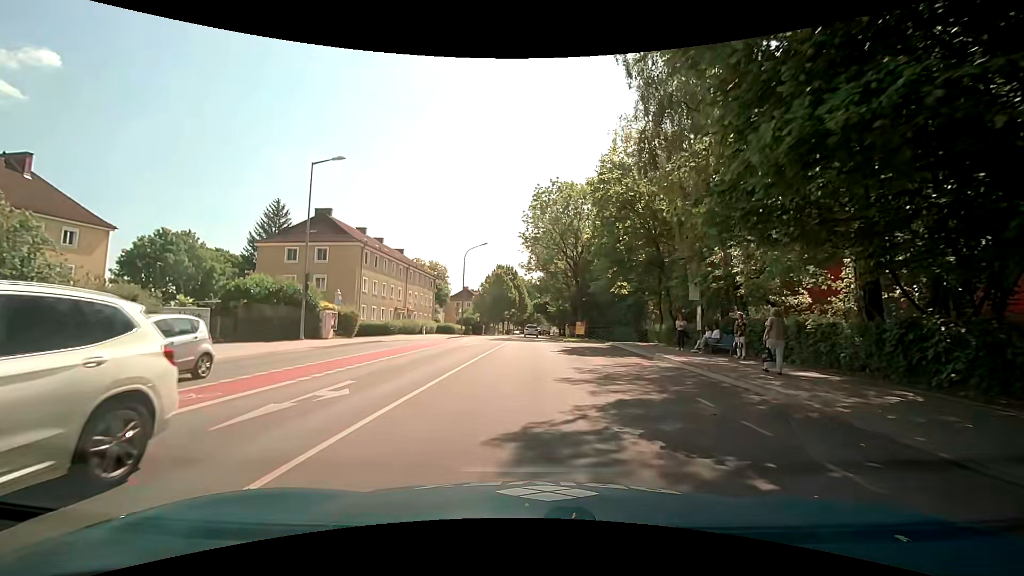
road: tertiary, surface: asphalt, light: Day
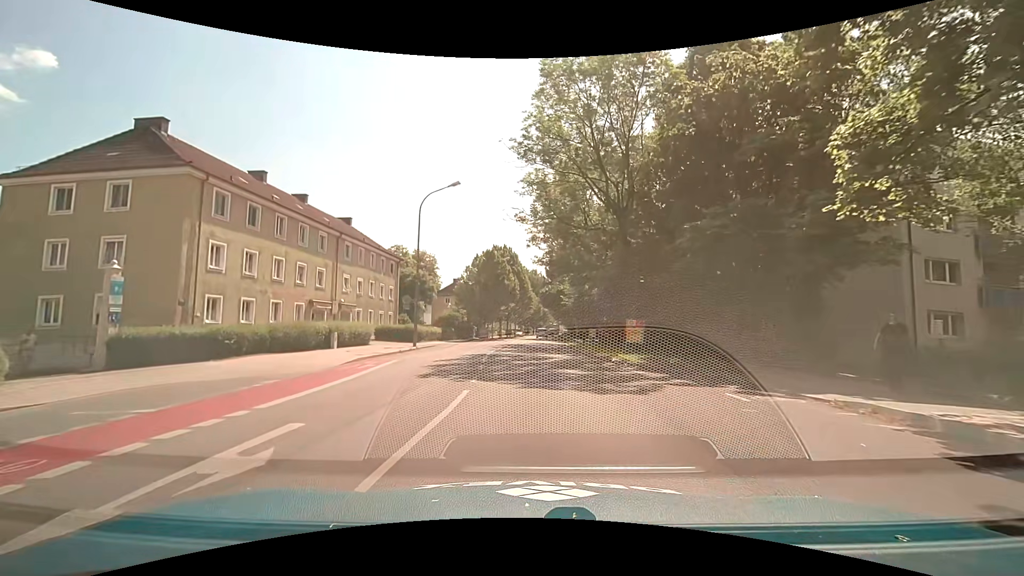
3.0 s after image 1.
(0.0, +24.6) m; -1°
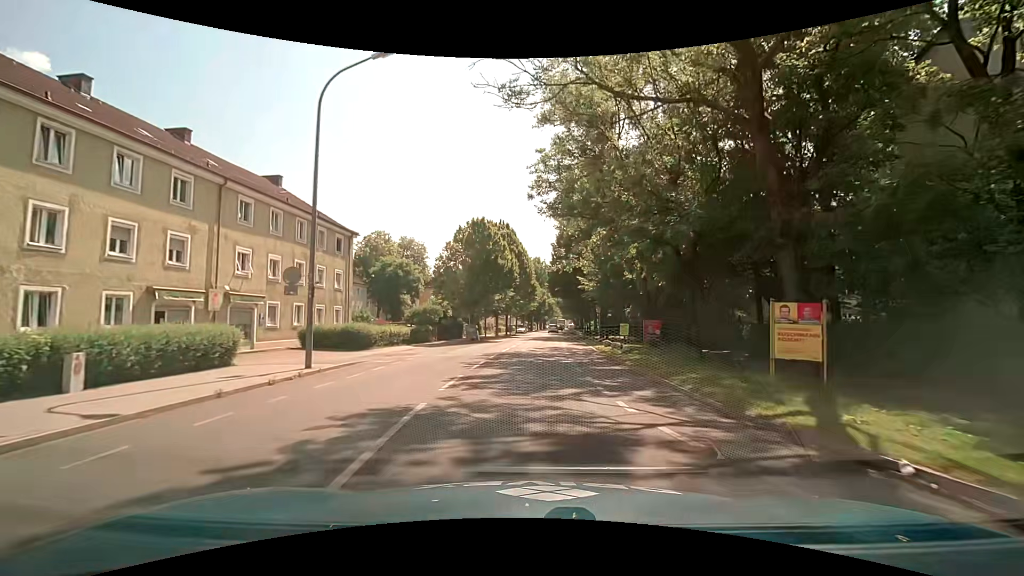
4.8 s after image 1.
(-0.1, +15.5) m; 0°
